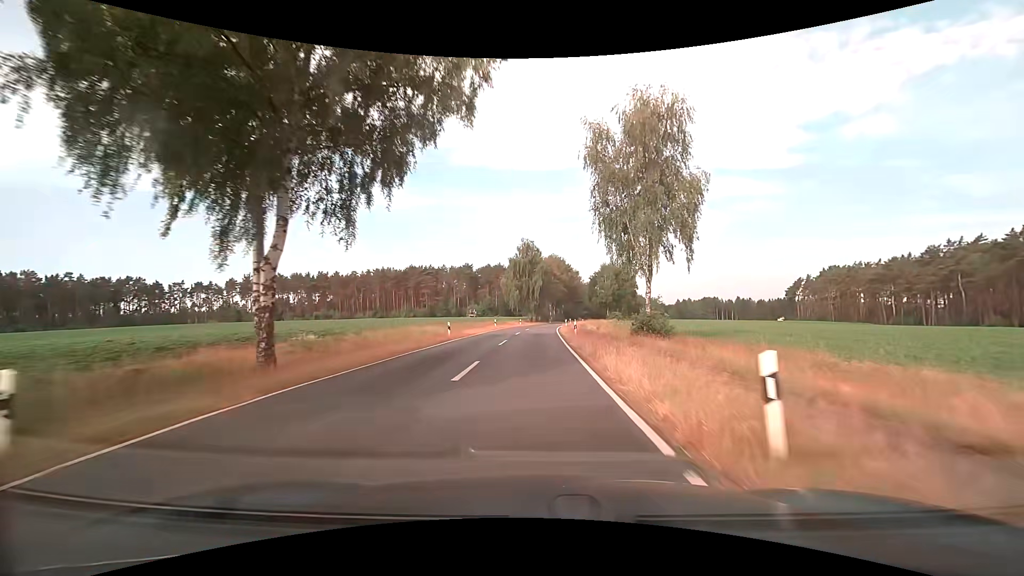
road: tertiary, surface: asphalt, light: Day
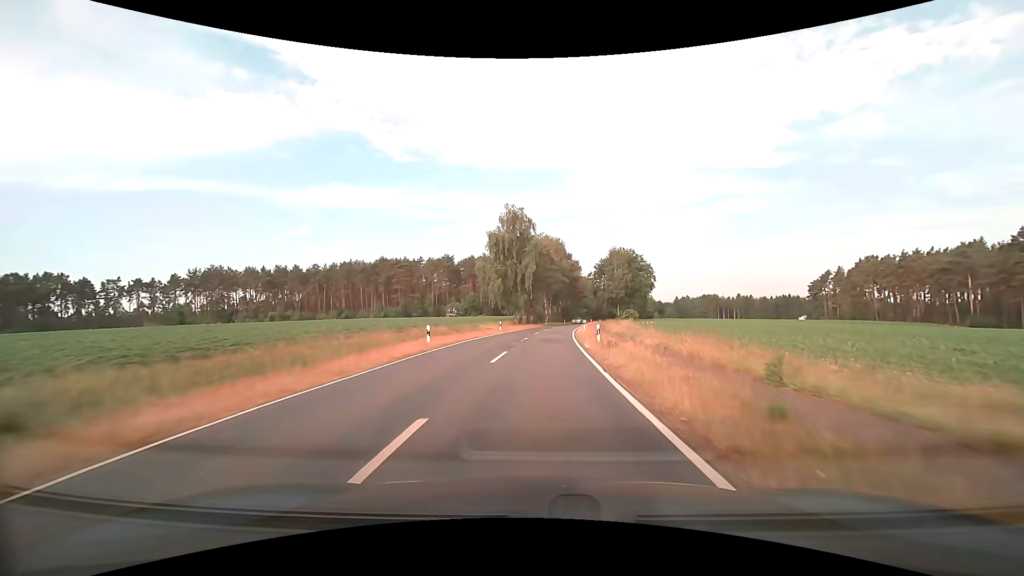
(0.0, +31.6) m; +1°
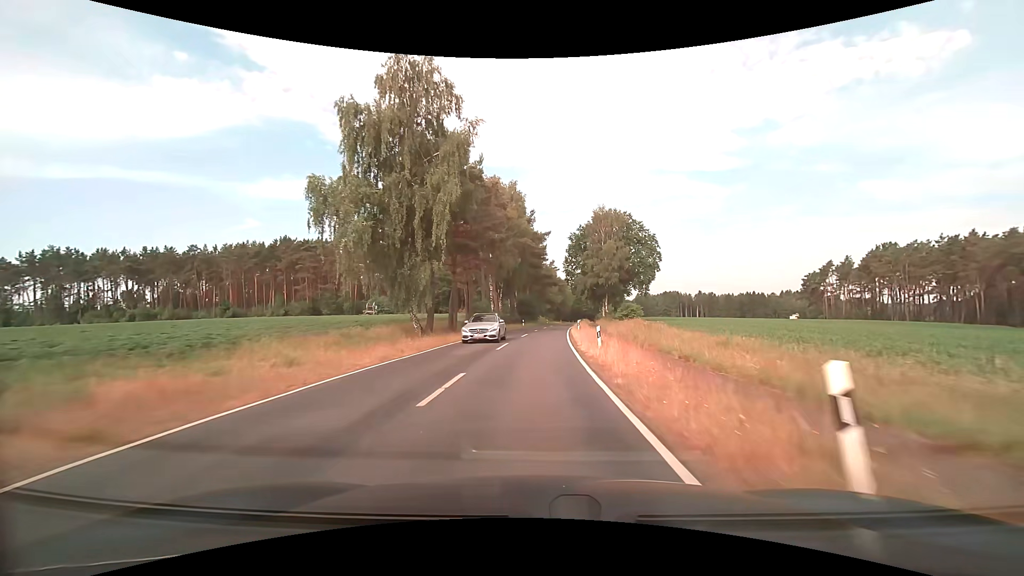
(+1.9, +42.5) m; +5°
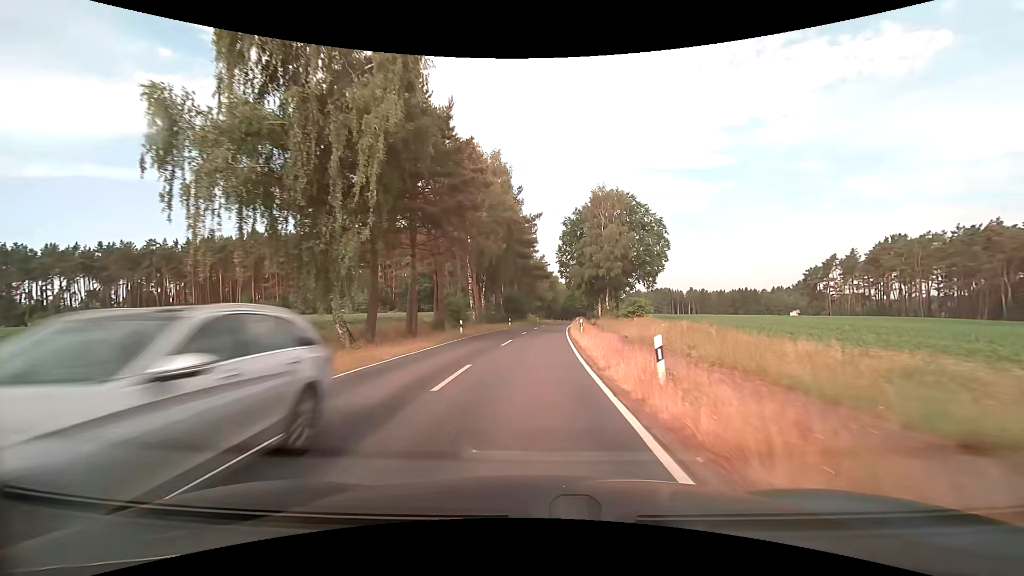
(+0.1, +10.8) m; +1°
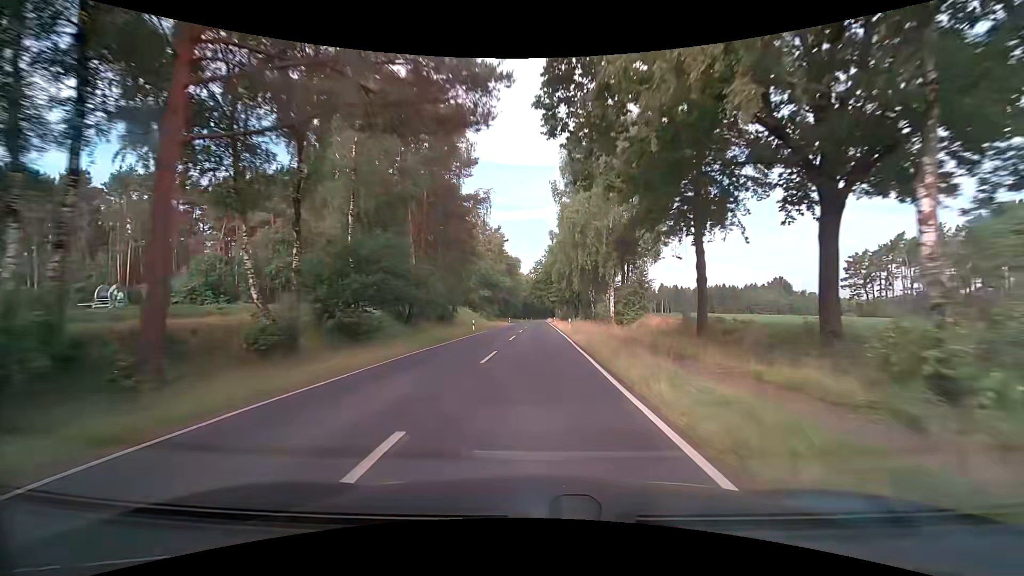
(+2.1, +54.8) m; +4°
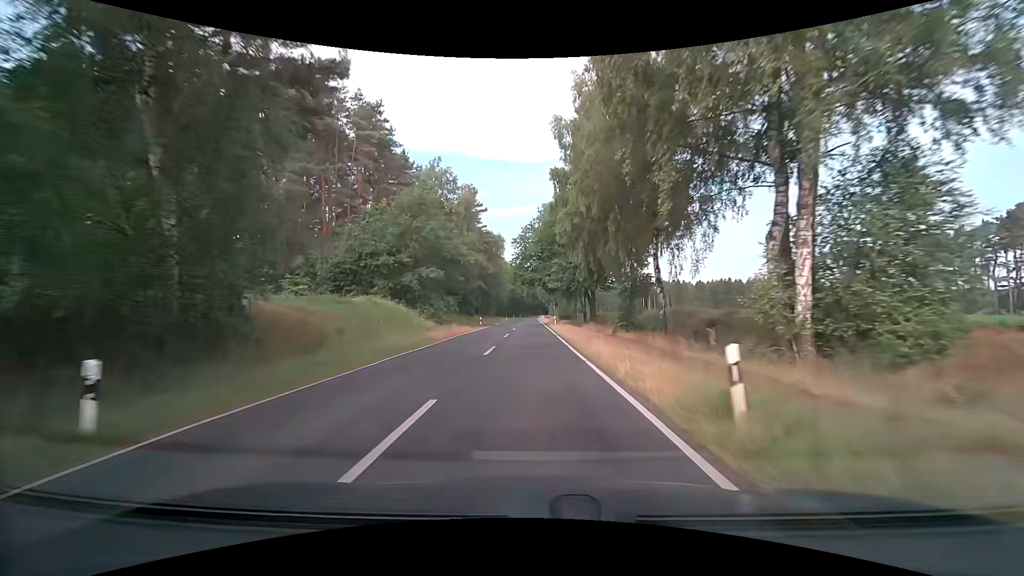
(+0.4, +33.8) m; +1°
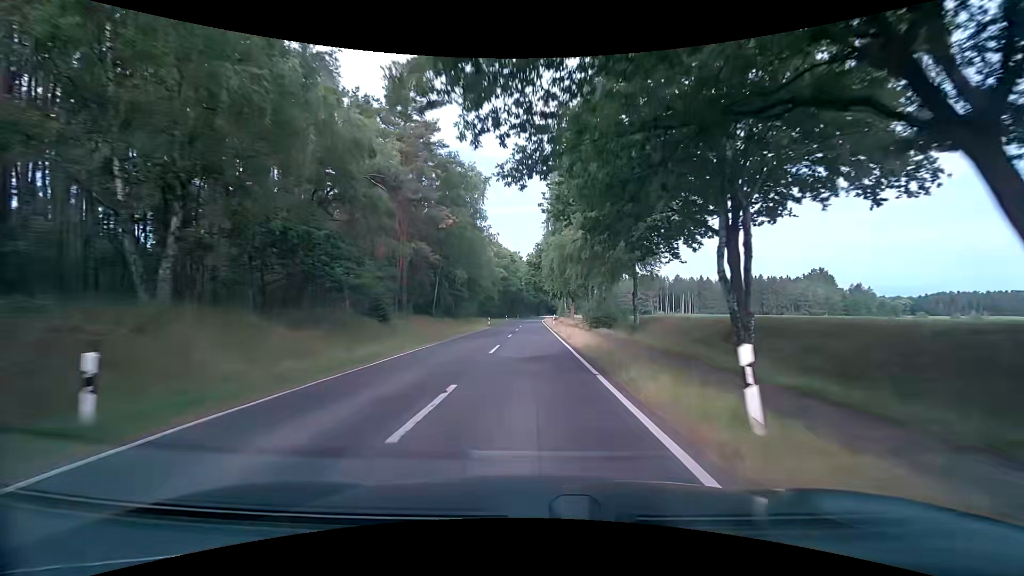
(-0.4, +46.3) m; -1°
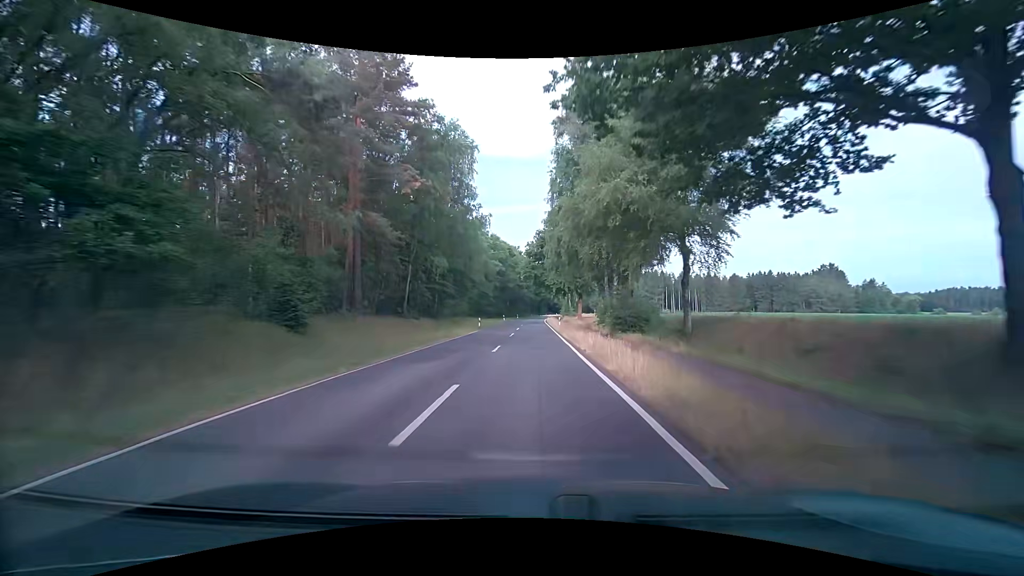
(+0.1, +11.7) m; 0°
(0, +10) (0, +20) (0, +30) (0, +40) (0, +50) (0, +60) (0, +70) (0, +80) (0, +90) (0, +100) m
